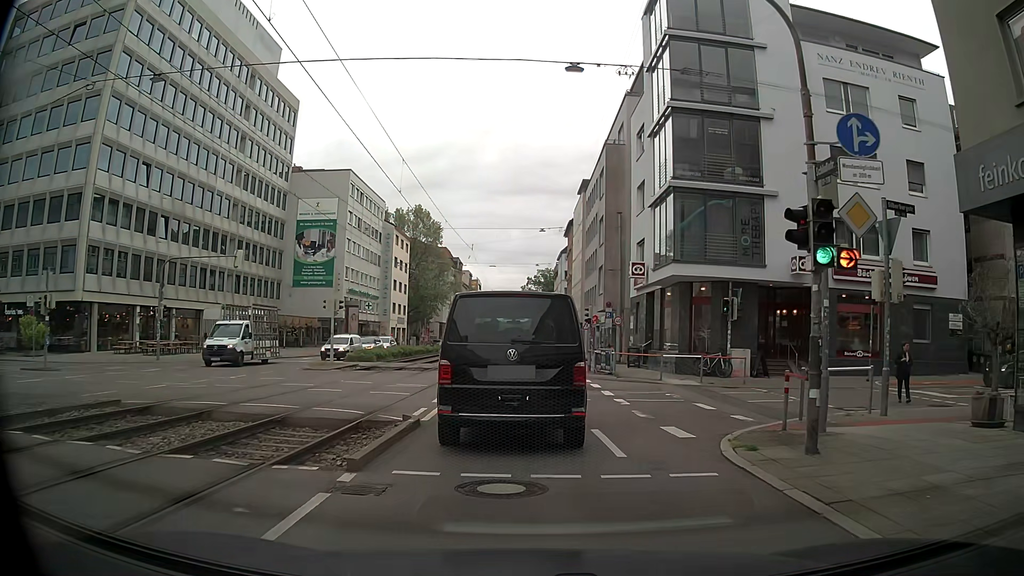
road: tertiary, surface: asphalt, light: Day
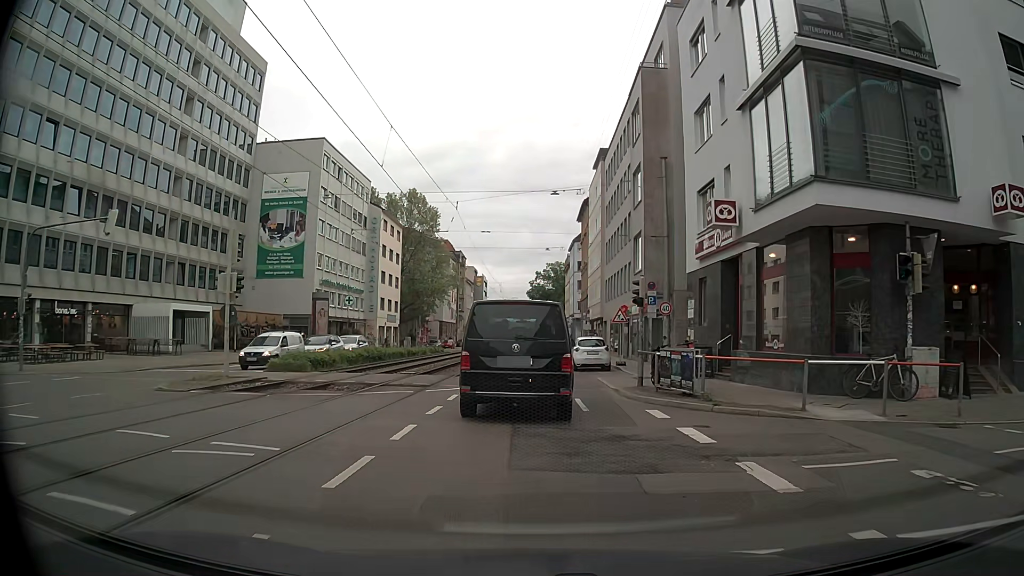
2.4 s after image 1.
(-0.2, +13.2) m; 0°
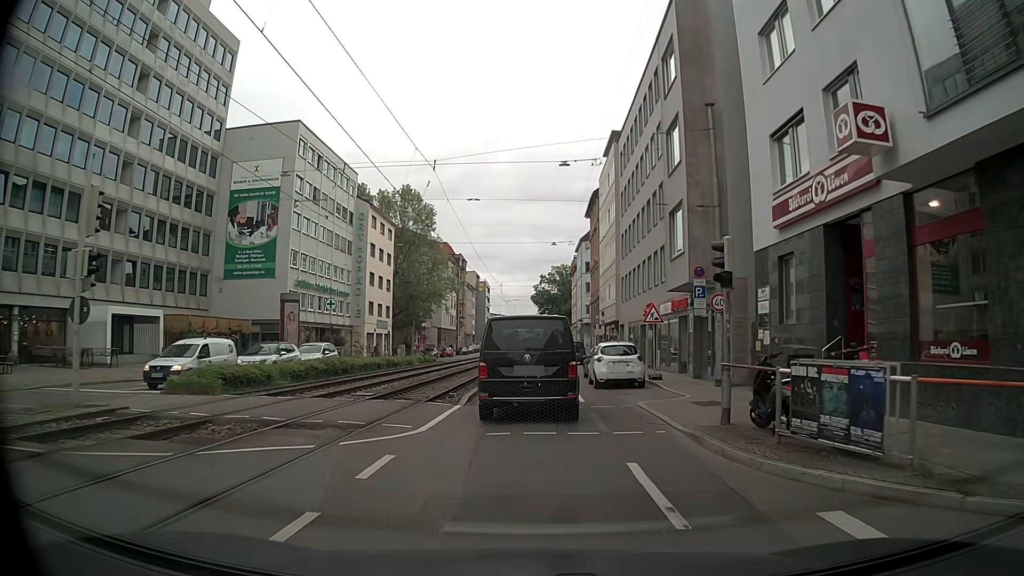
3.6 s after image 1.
(-0.3, +8.3) m; -2°
(0, +10) (0, +20) (0, +30) (0, +40) (0, +50) (0, +60) (+1, +70) (+1, +80) (+1, +90) (+1, +100) m
